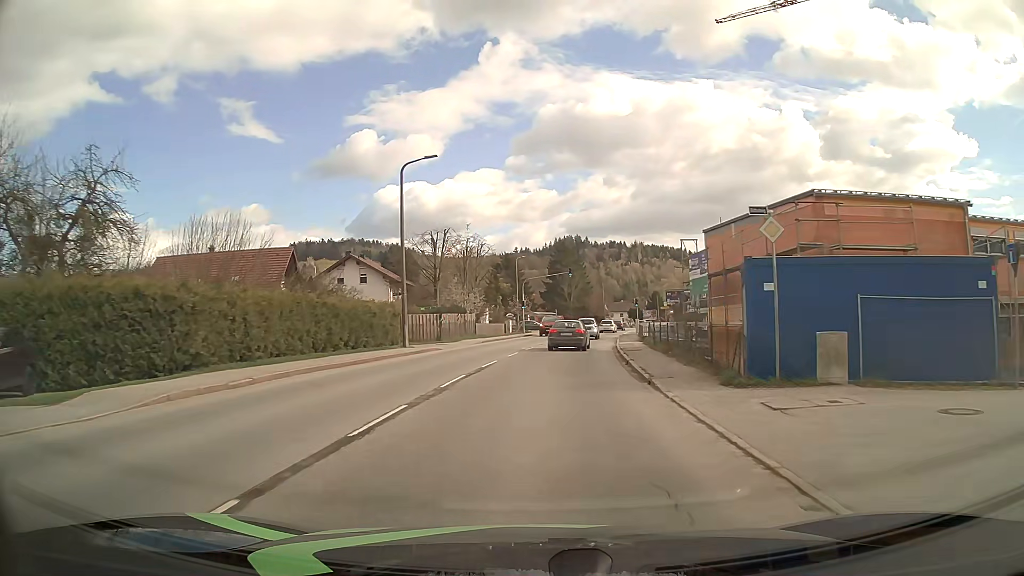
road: secondary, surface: asphalt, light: Day
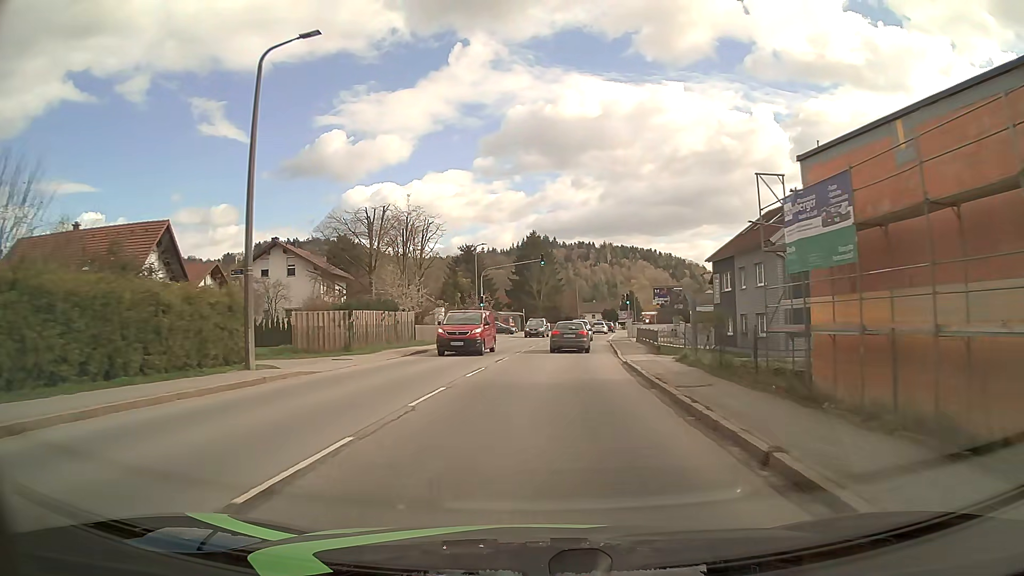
(+0.5, +15.1) m; +3°
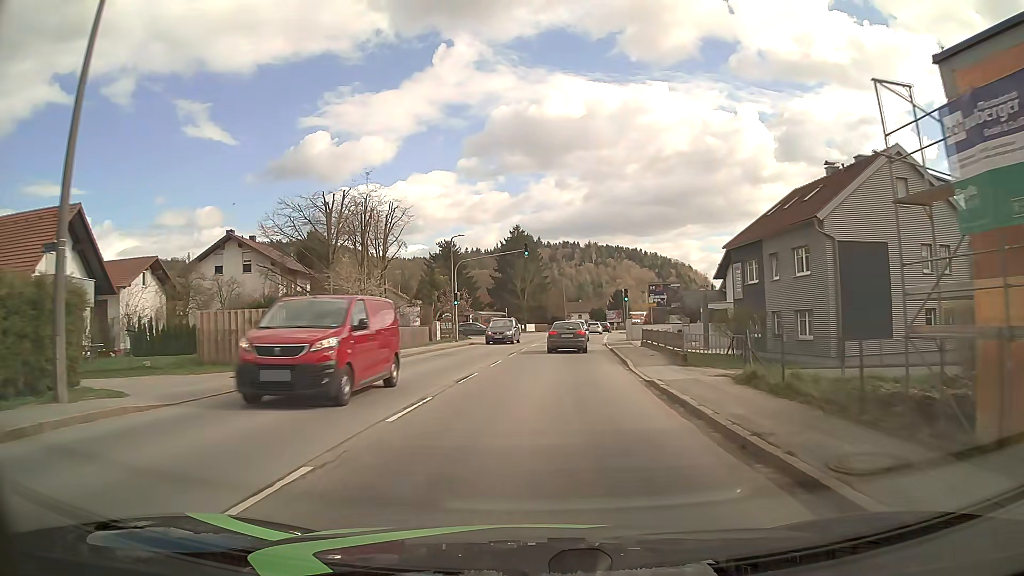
(+0.1, +7.5) m; +1°
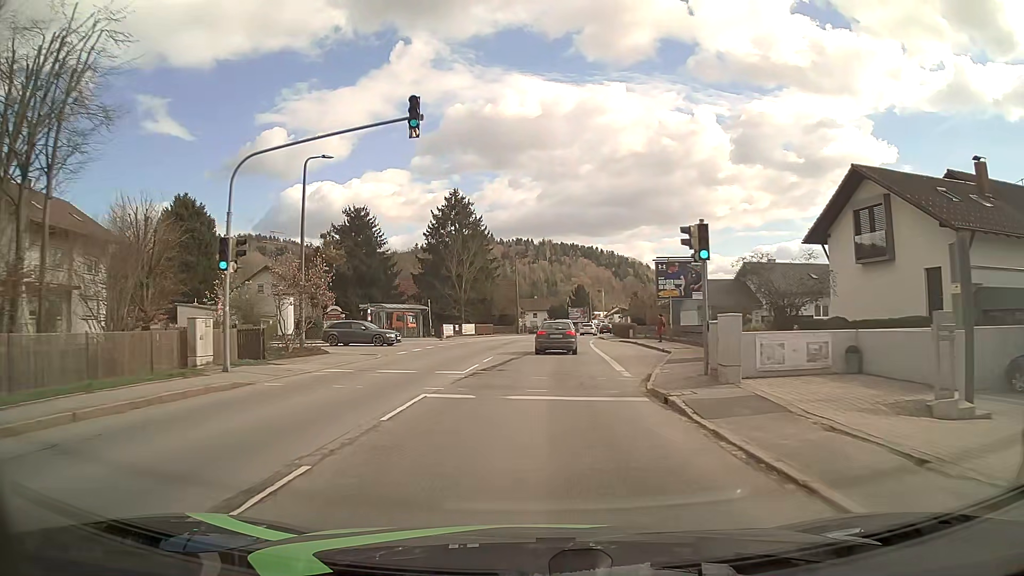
(+1.1, +29.9) m; +4°
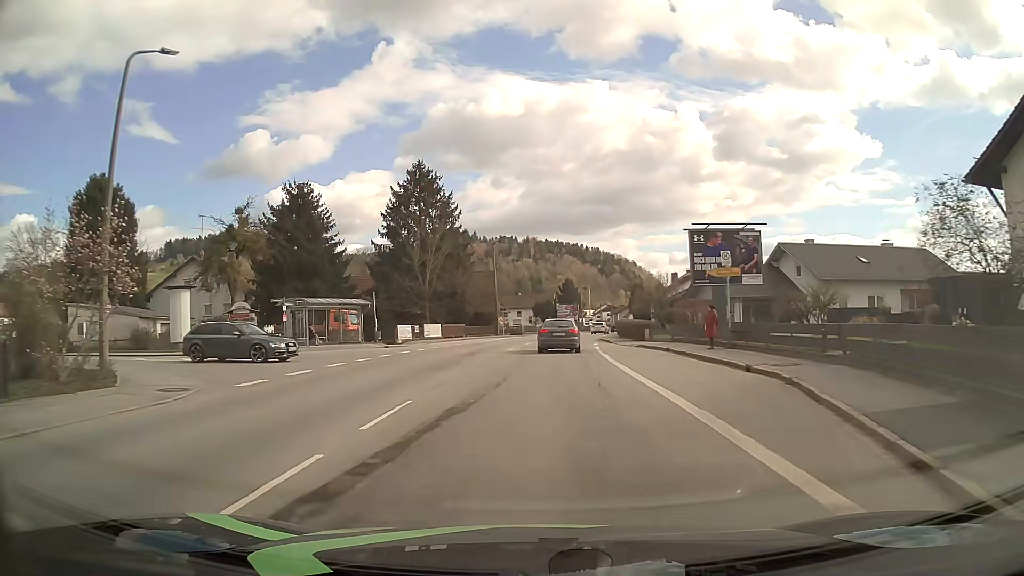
(+0.1, +14.8) m; +1°
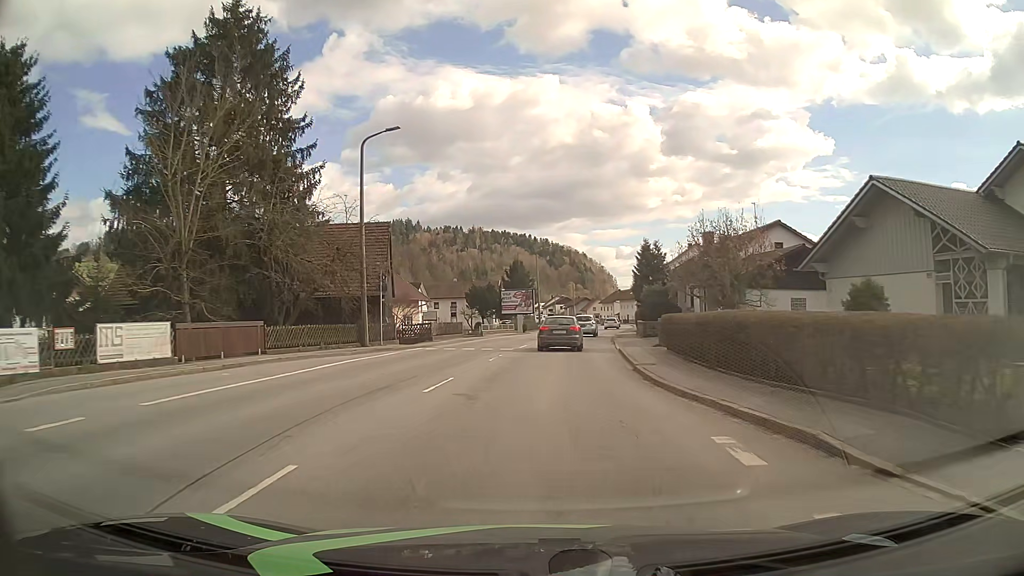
(+1.2, +36.6) m; +5°
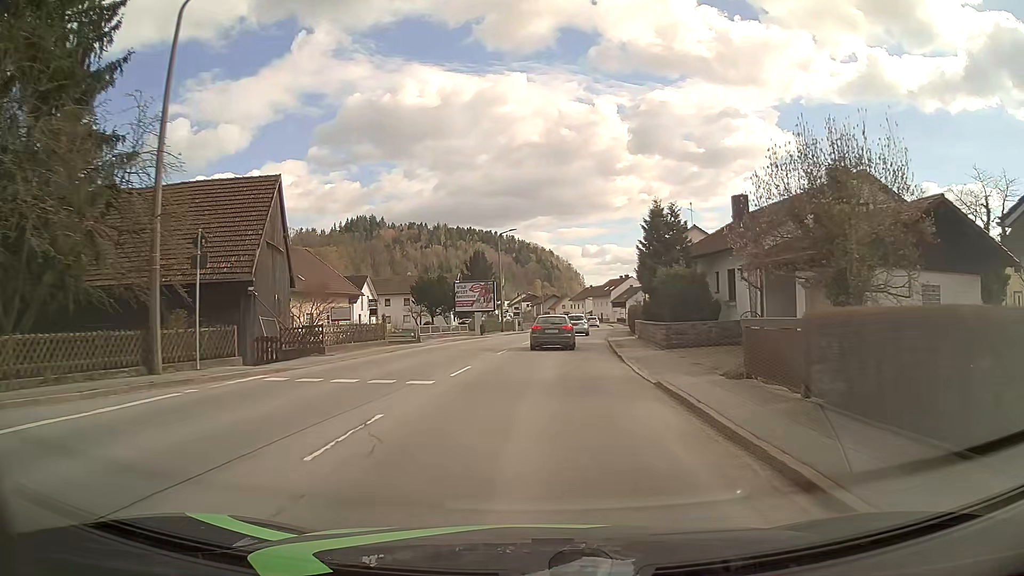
(+0.2, +14.8) m; +3°
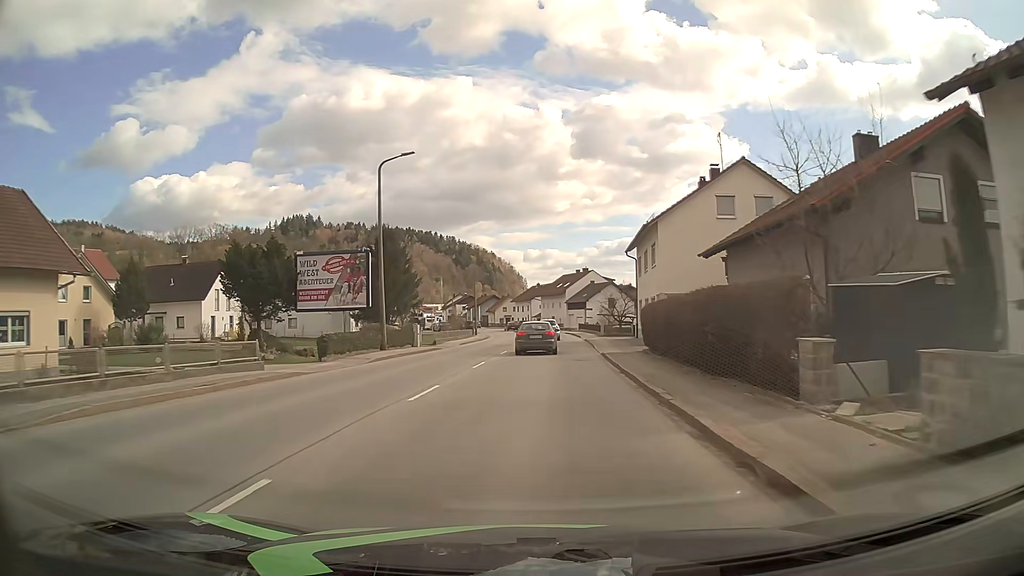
(+1.2, +30.5) m; +5°
(0, +10) (0, +20) (+1, +30) (+1, +40) (+1, +50) (+2, +60) (+1, +70) (+1, +80) (0, +90) (-1, +100) m
